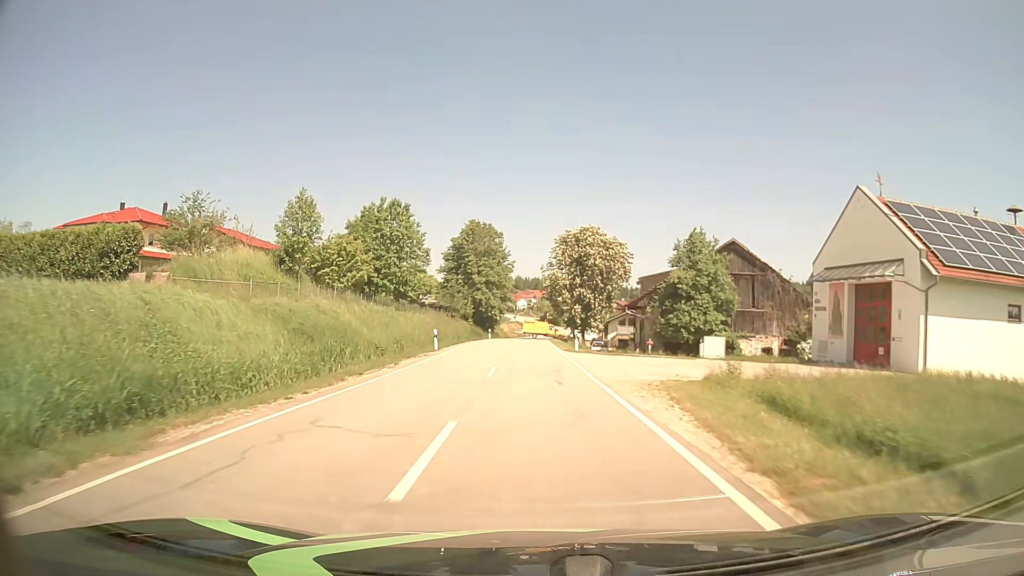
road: tertiary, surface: asphalt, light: Day
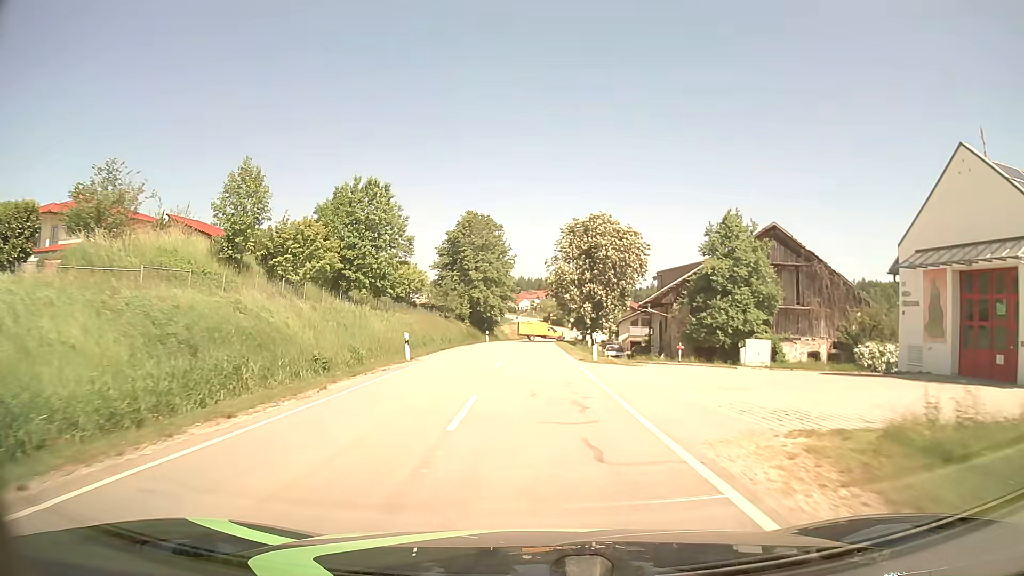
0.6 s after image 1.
(0.0, +8.4) m; 0°
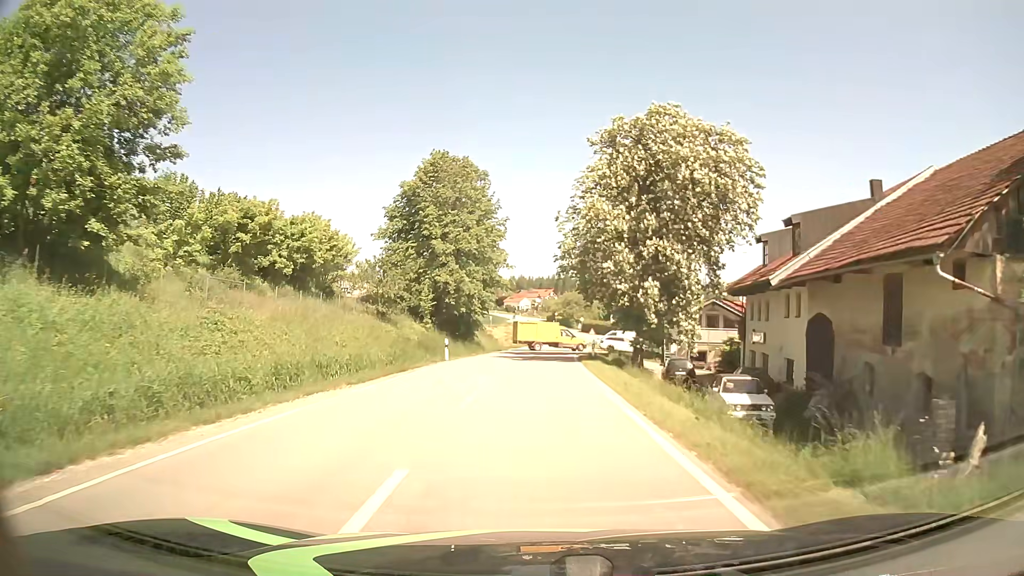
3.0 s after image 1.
(-0.2, +30.2) m; 0°
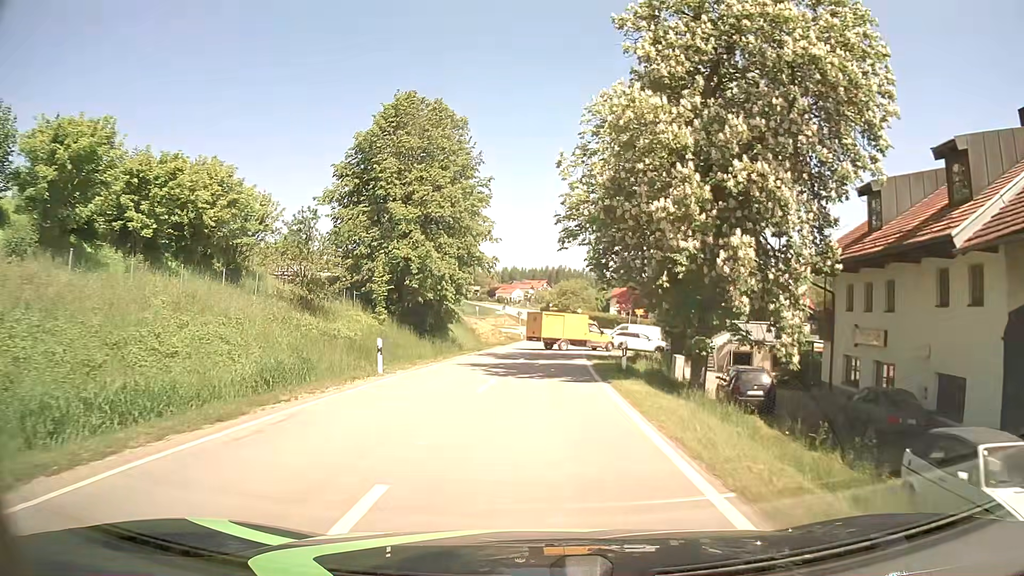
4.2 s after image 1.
(+0.1, +12.7) m; +1°
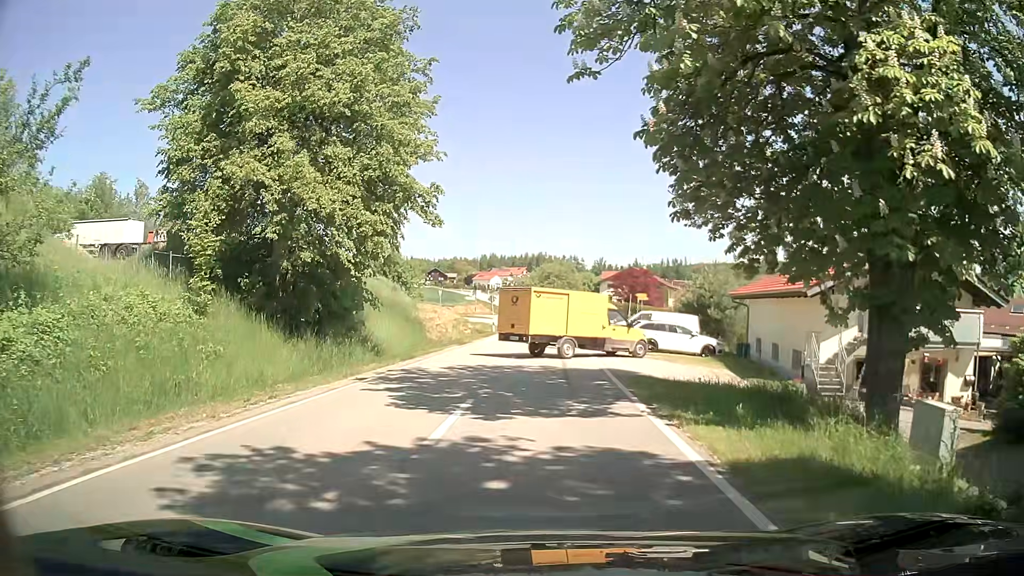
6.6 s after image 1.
(+0.2, +17.5) m; +1°
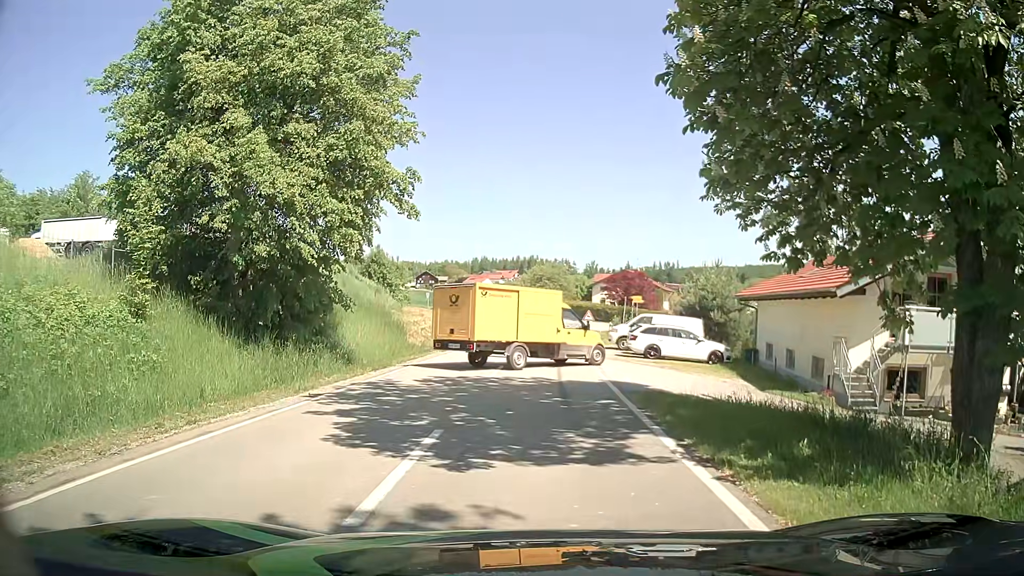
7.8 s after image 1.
(0.0, +2.4) m; +2°
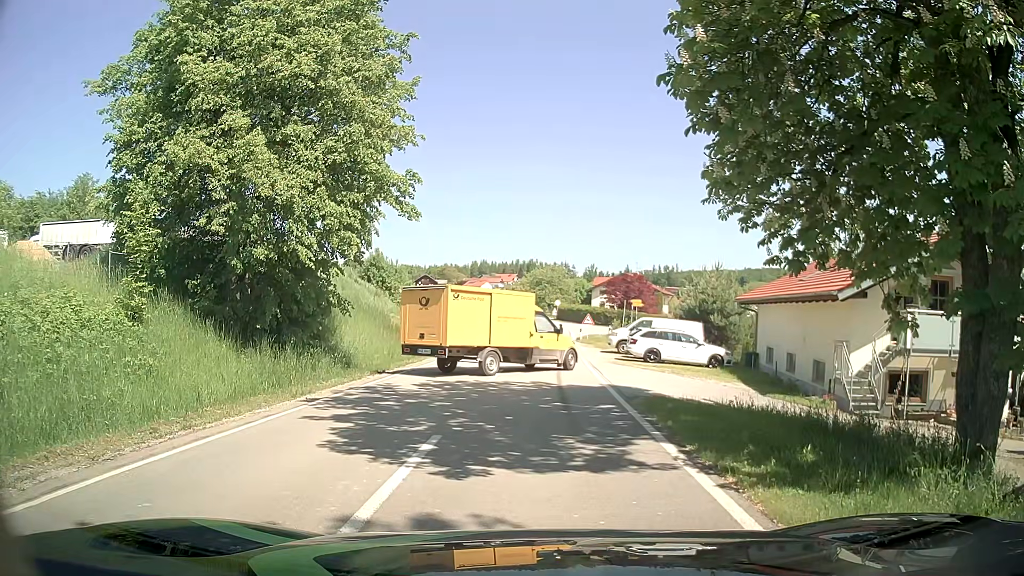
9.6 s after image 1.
(0.0, +0.2) m; 0°
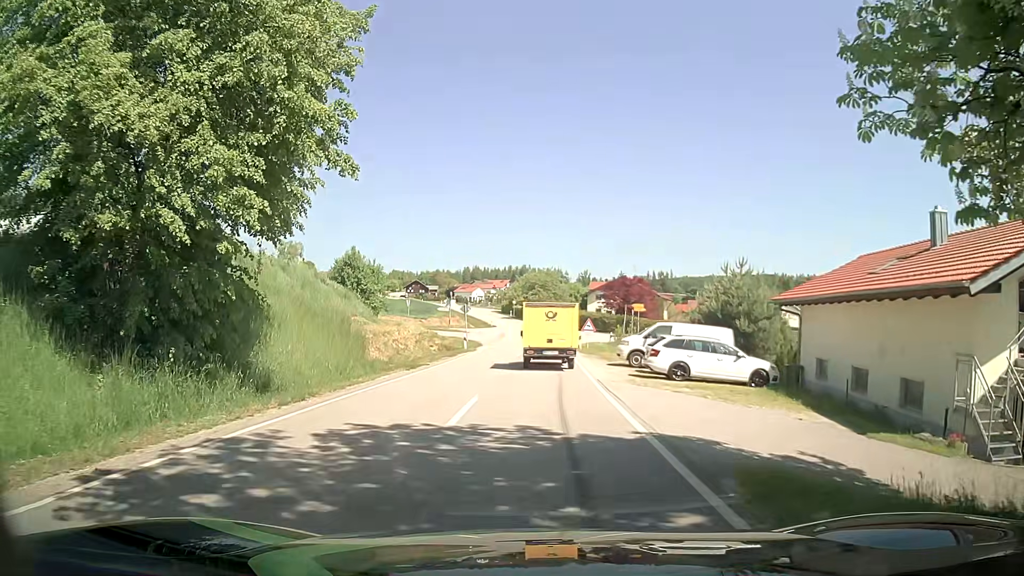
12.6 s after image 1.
(-0.1, +7.1) m; 0°
(0, +10) (0, +20) (+1, +30) (+1, +40) (+1, +50) (+1, +60) (+2, +70) (+1, +80) (0, +90) (-1, +100) m
